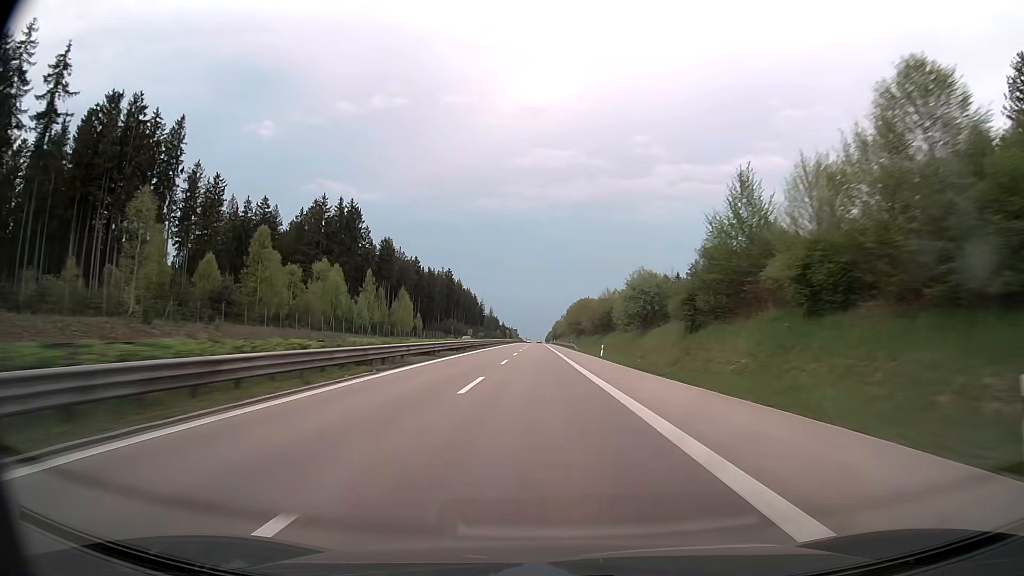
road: trunk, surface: asphalt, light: Day
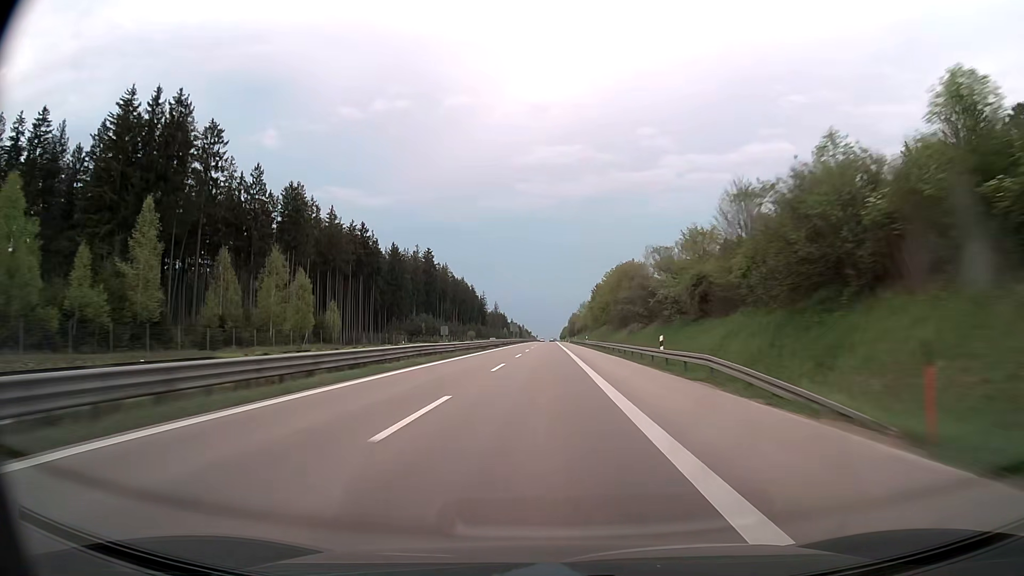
(-0.5, +76.7) m; -1°
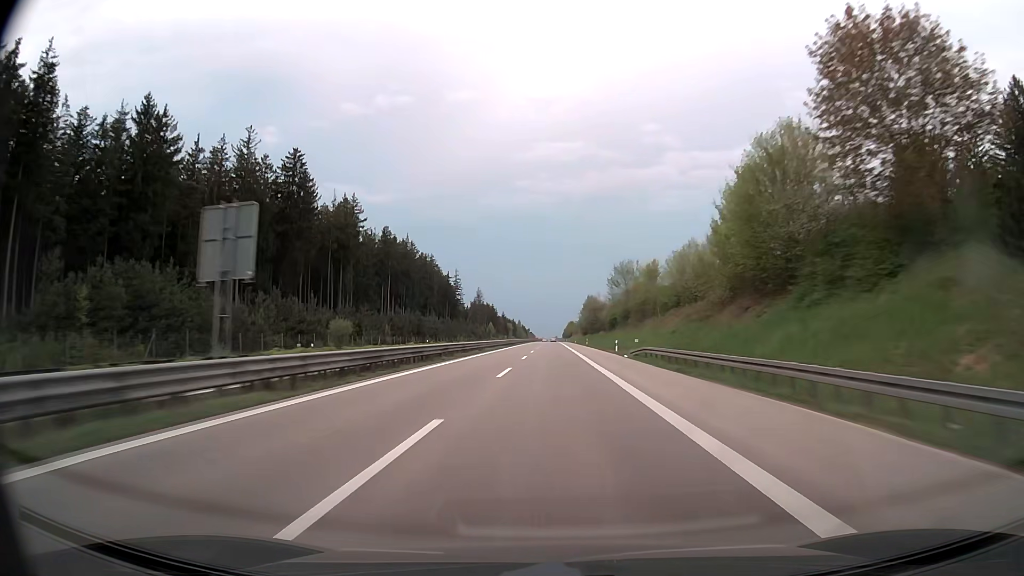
(+0.5, +125.8) m; 0°
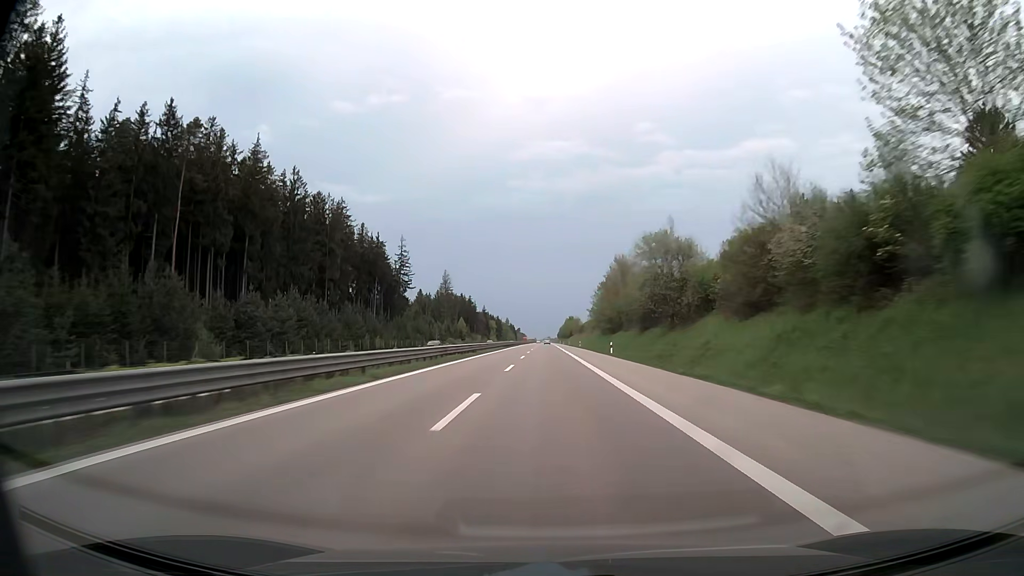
(+0.7, +98.9) m; +1°
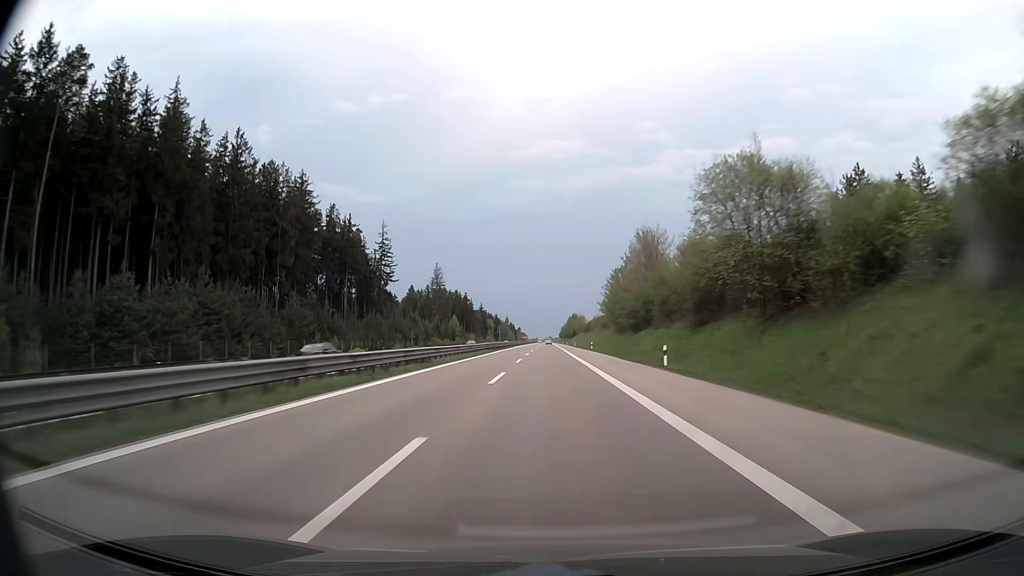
(0.0, +24.6) m; 0°
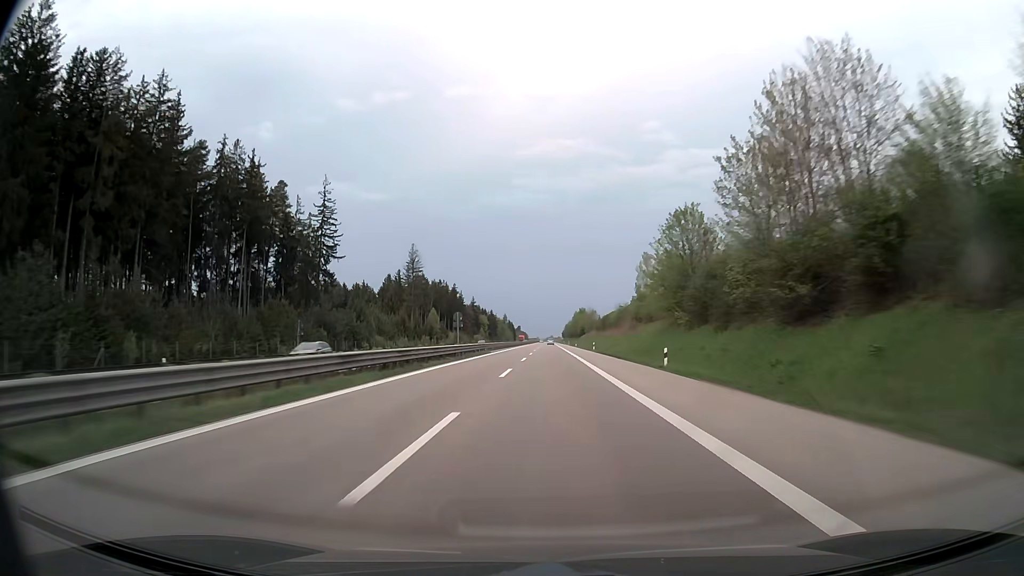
(0.0, +49.3) m; 0°
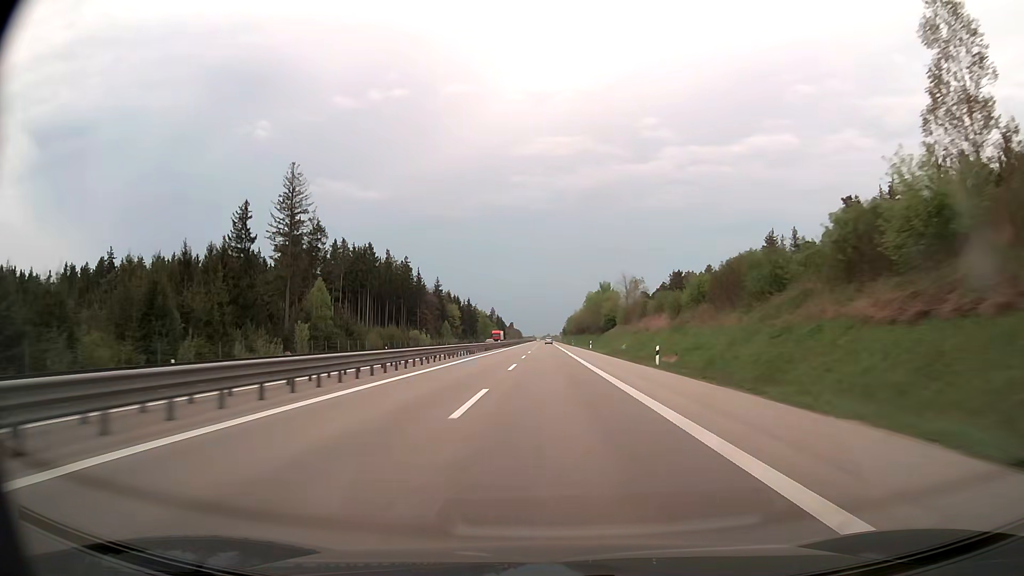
(+0.3, +98.8) m; 0°
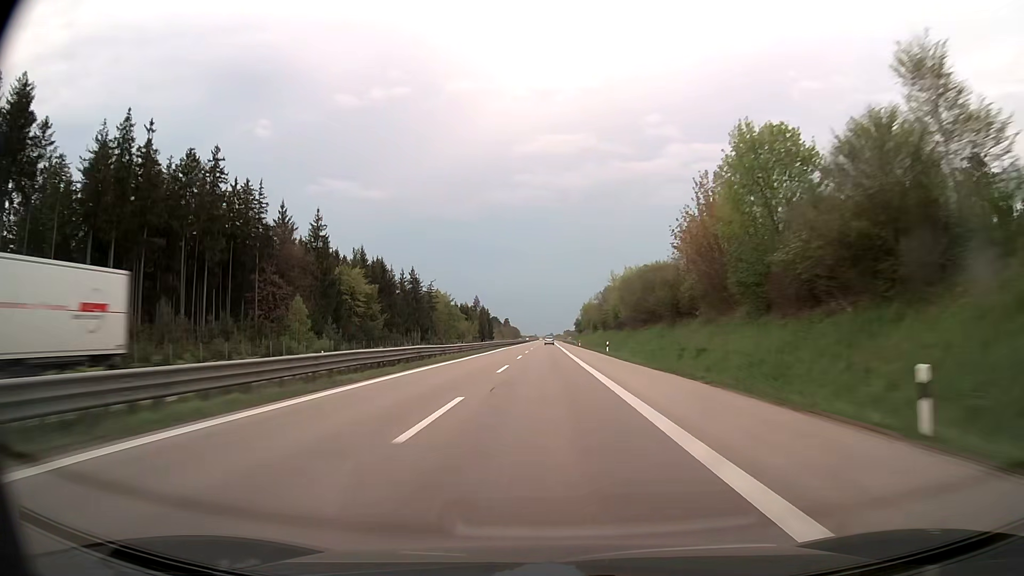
(+0.1, +124.6) m; 0°
(0, +10) (0, +20) (0, +30) (0, +40) (0, +50) (0, +60) (-1, +70) (-1, +80) (-1, +90) (-1, +100) m
